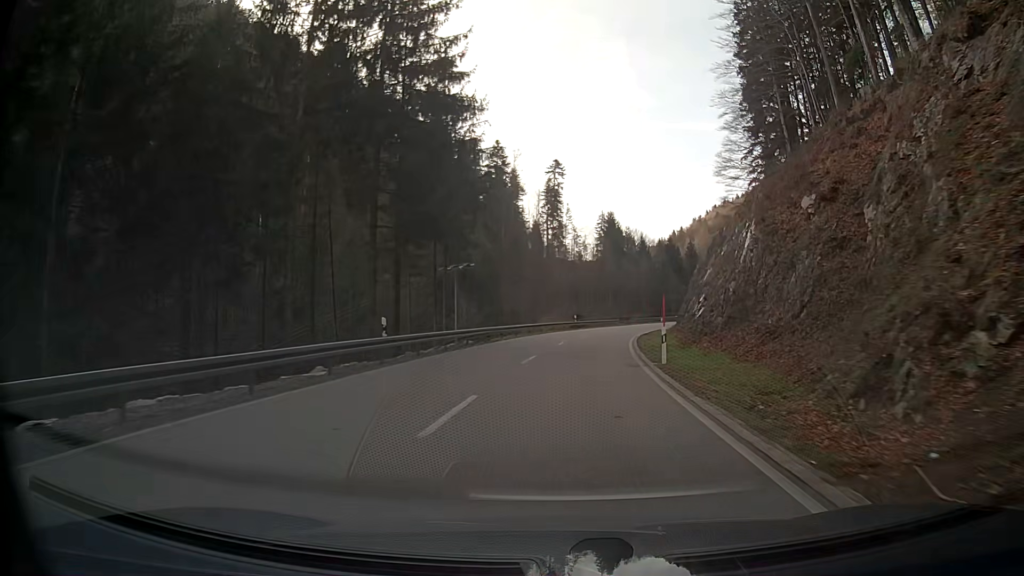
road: secondary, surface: asphalt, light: Day
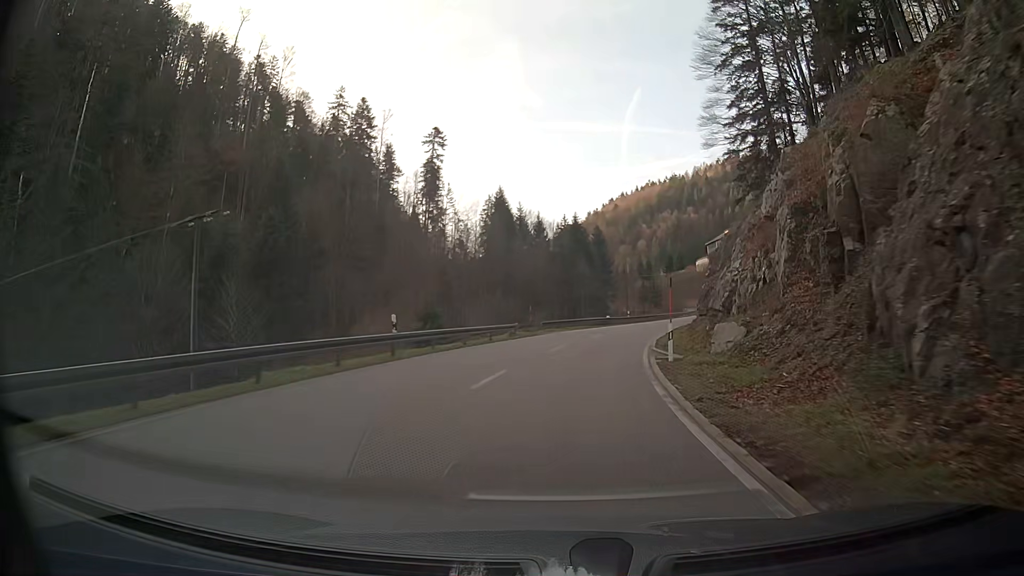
(+4.0, +42.5) m; +11°
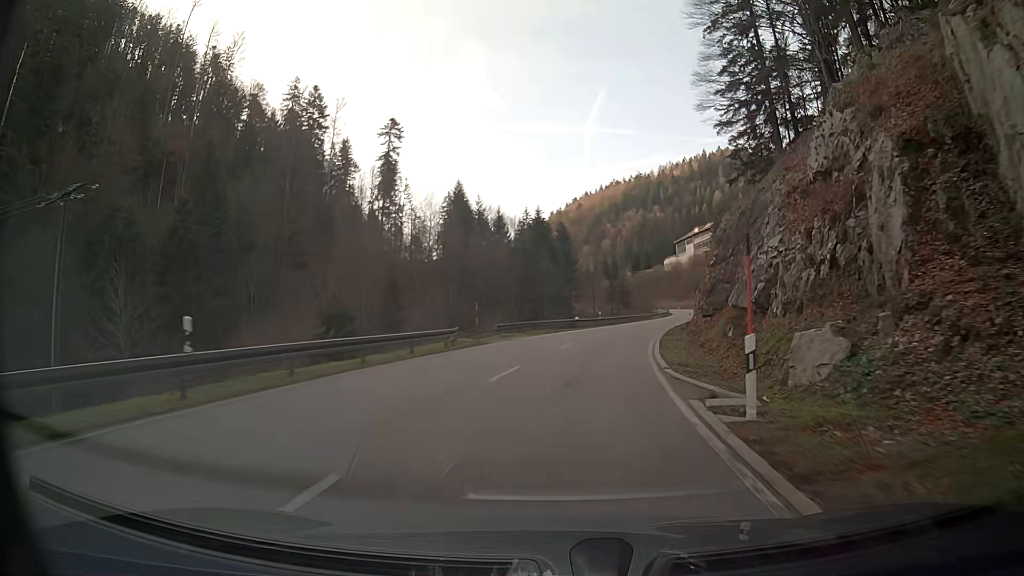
(+0.3, +10.5) m; +3°
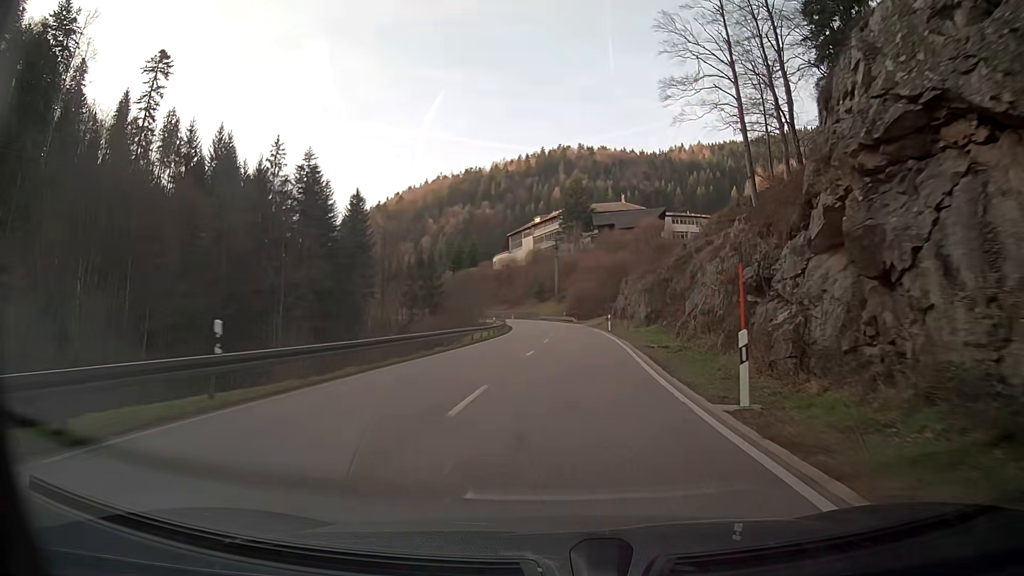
(+6.6, +50.8) m; +15°
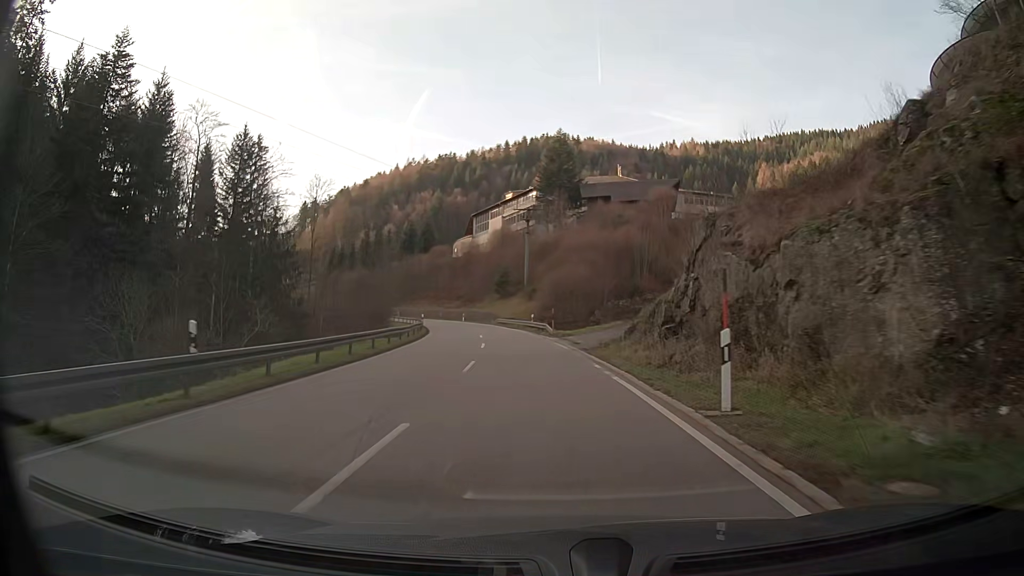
(+0.9, +40.0) m; +1°
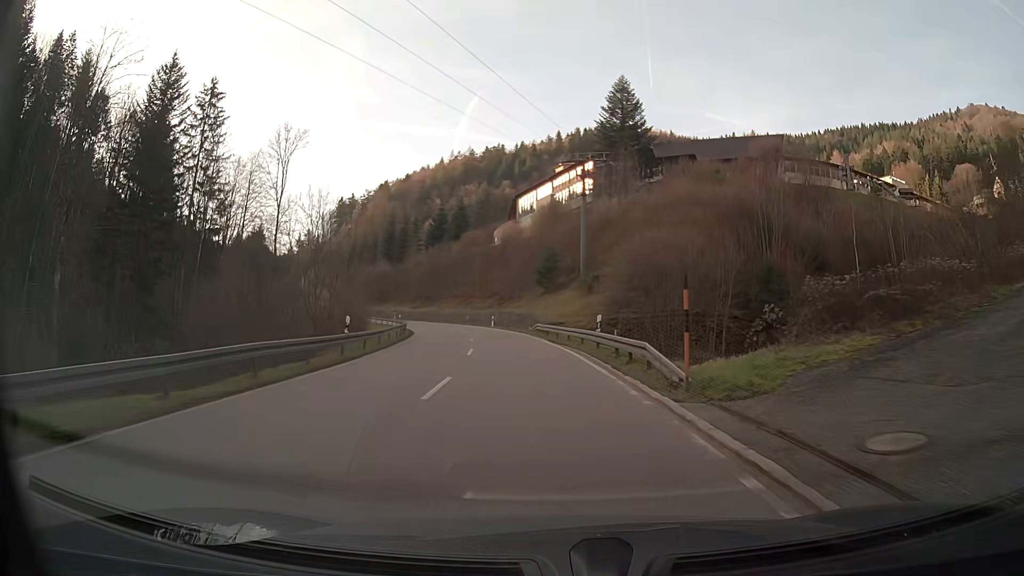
(-1.1, +29.3) m; -5°
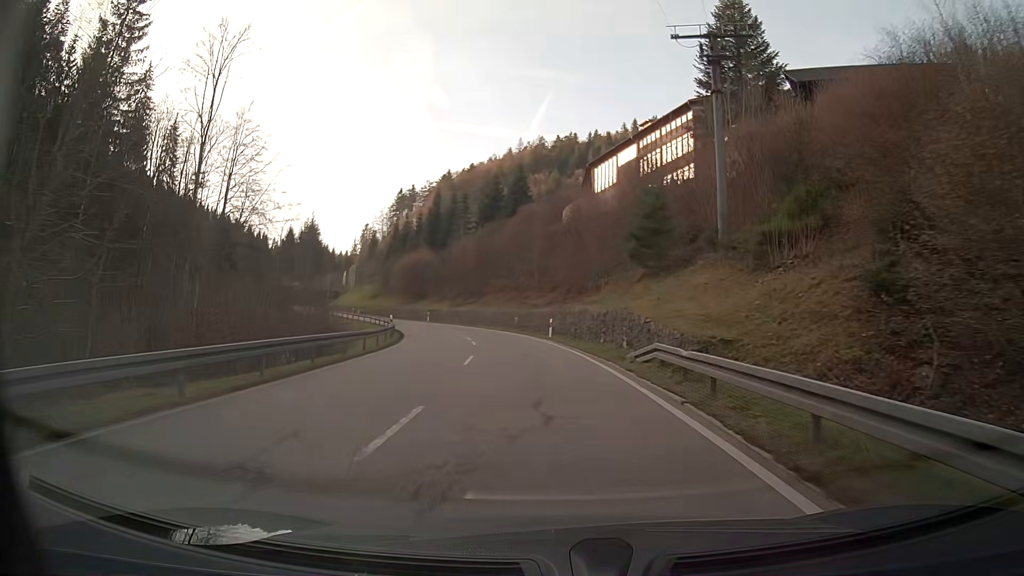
(-1.5, +28.4) m; -6°
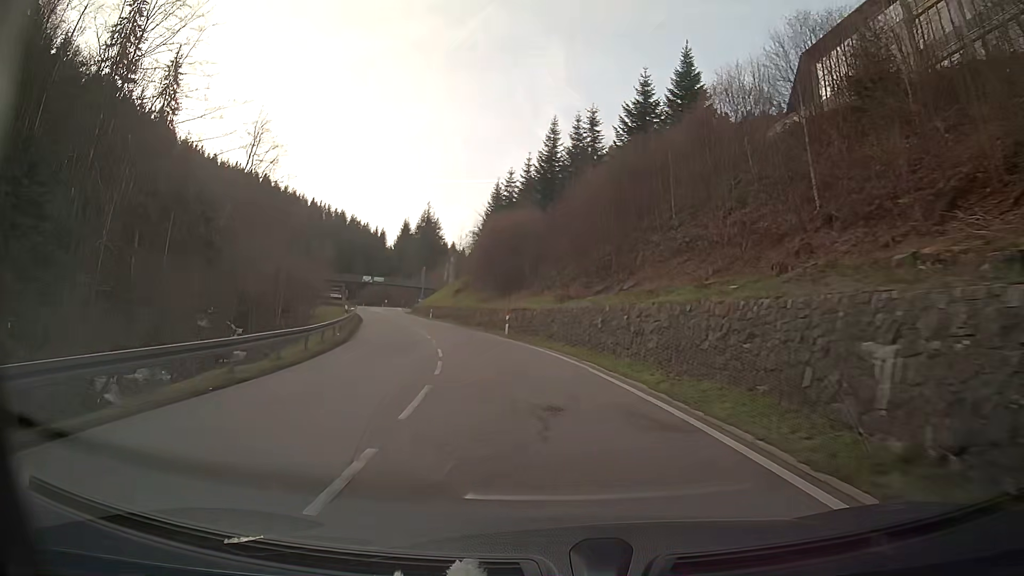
(-4.7, +45.5) m; -13°
